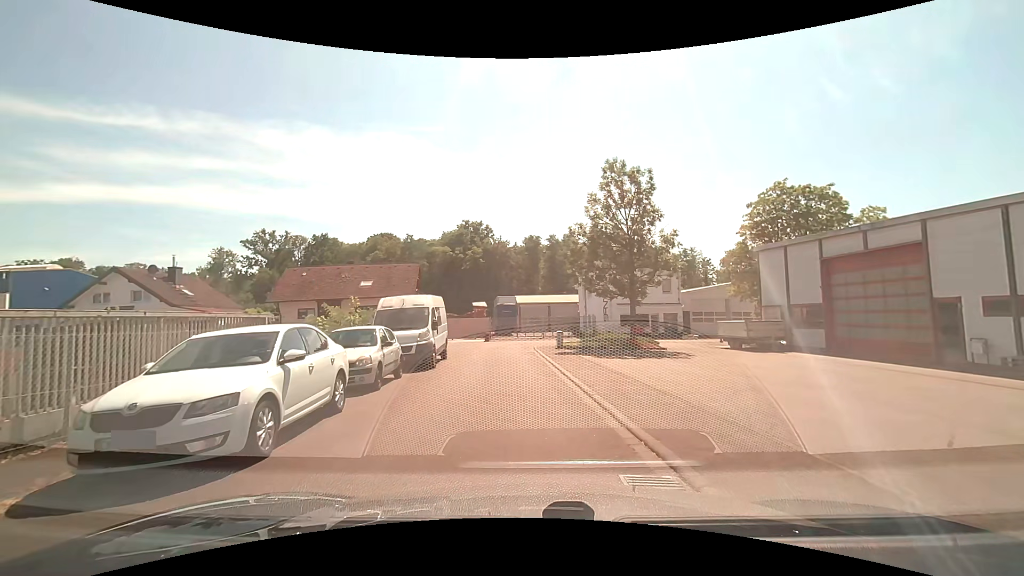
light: Day
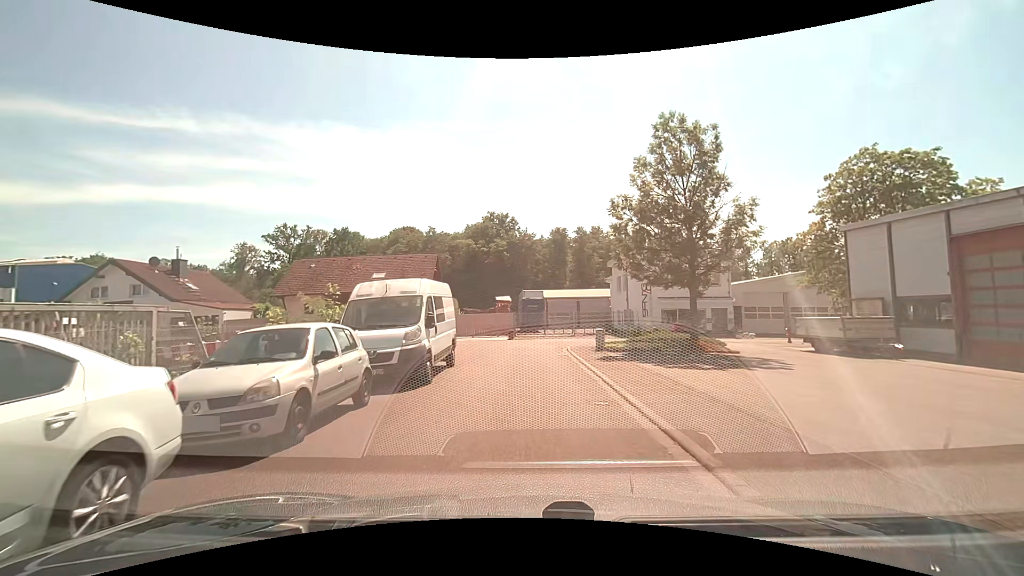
(-0.1, +5.3) m; -3°
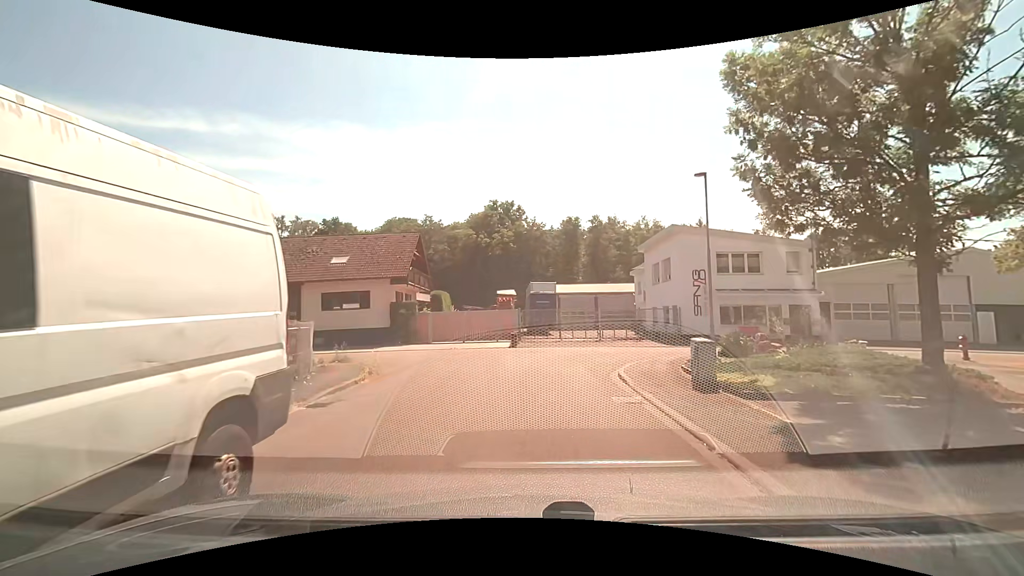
(0.0, +11.7) m; -1°
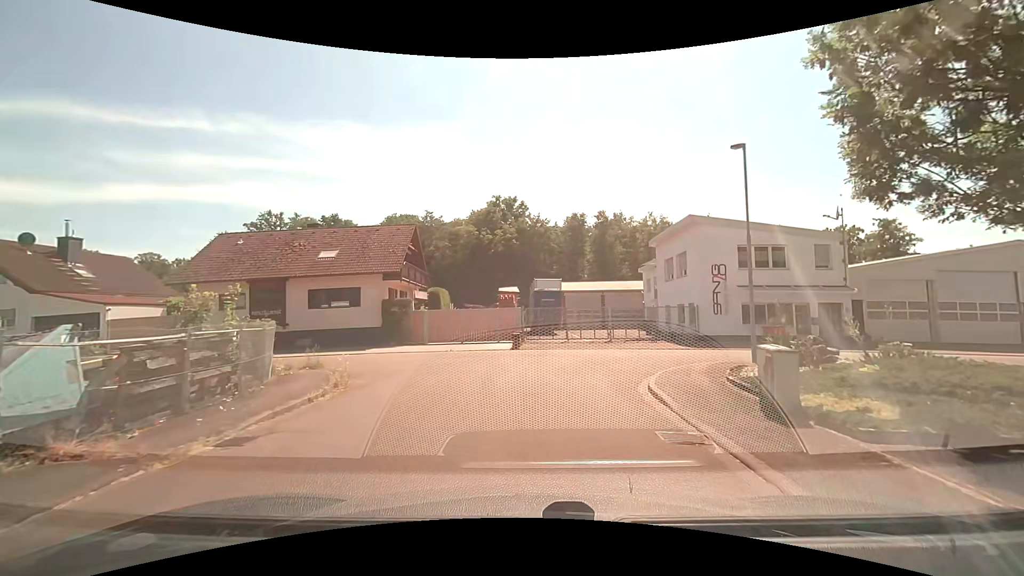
(0.0, +2.7) m; 0°
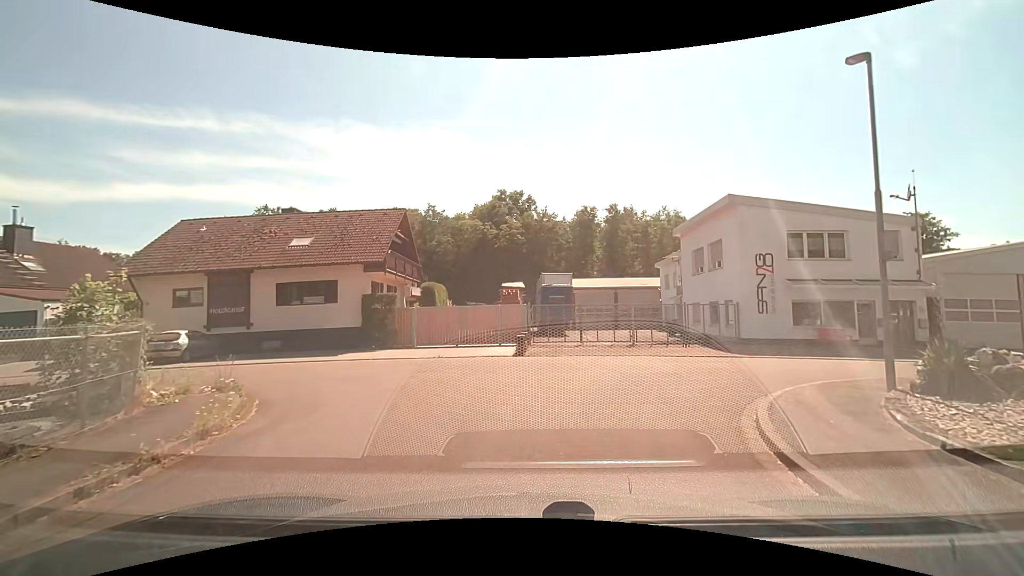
(0.0, +4.8) m; -1°
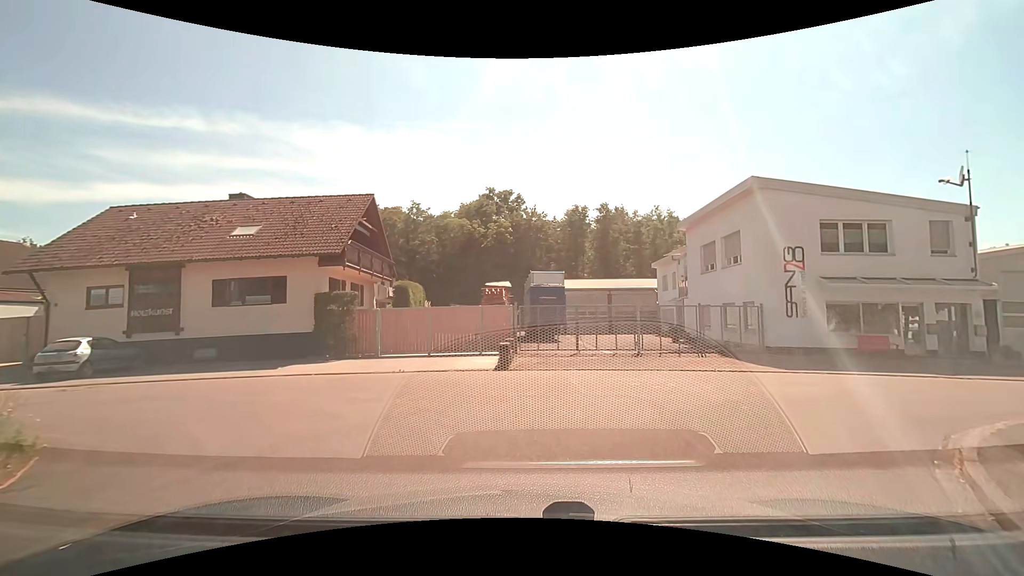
(0.0, +4.1) m; +1°
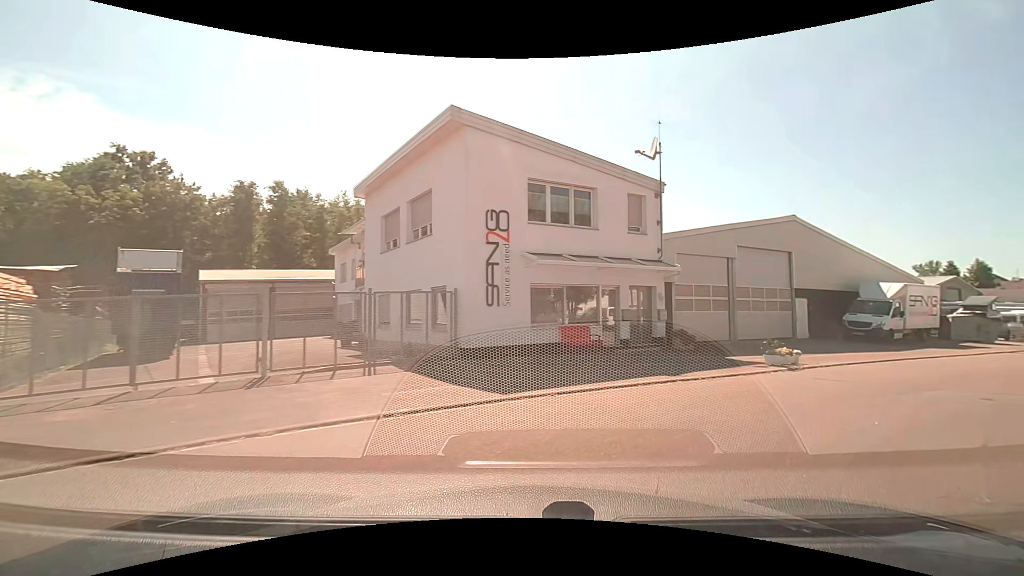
(+2.4, +8.5) m; +34°
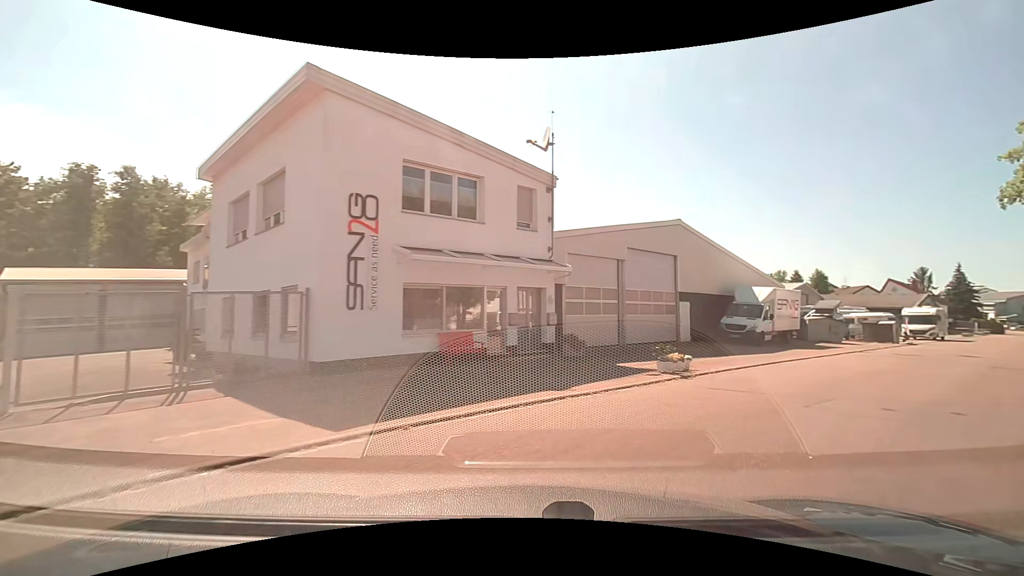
(+0.3, +2.2) m; +14°
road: residential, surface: asphalt
(+4, +9) (+10, +16) (+17, +24) (+24, +31) (+31, +38) (+38, +46) (+45, +53) (+51, +60) (+58, +68) (+65, +75) m
